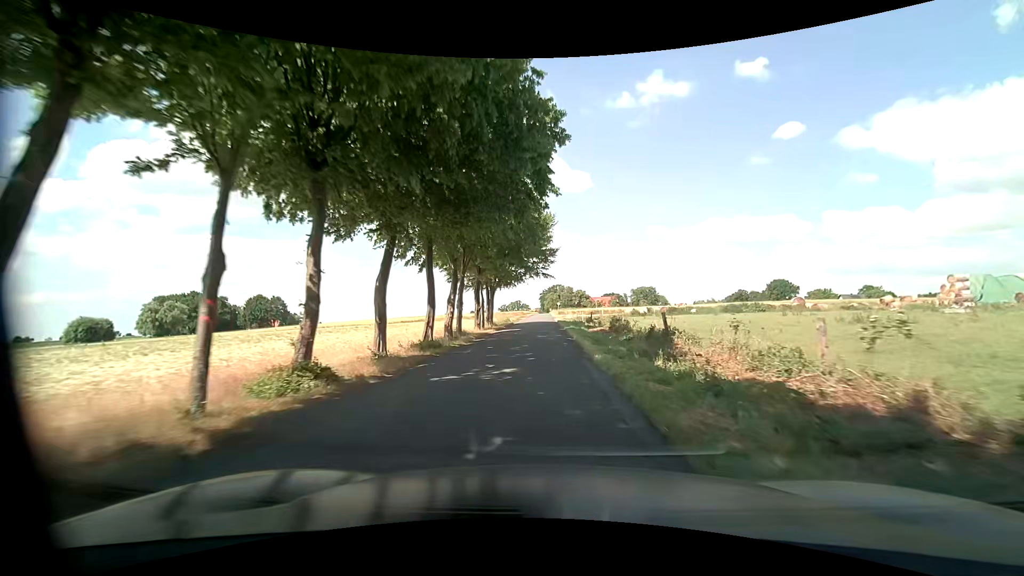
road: unclassified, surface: asphalt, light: Day
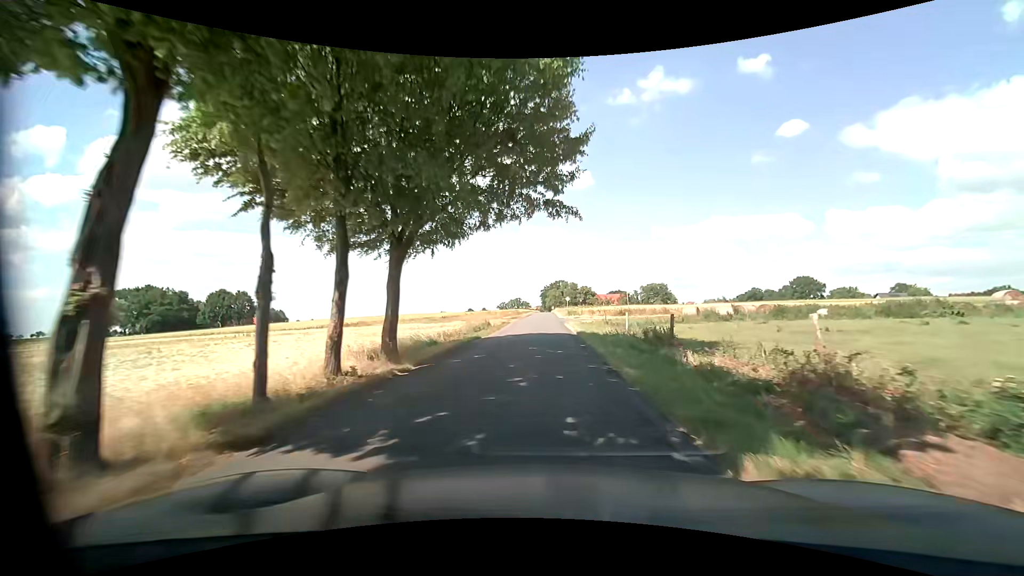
(0.0, +30.7) m; 0°
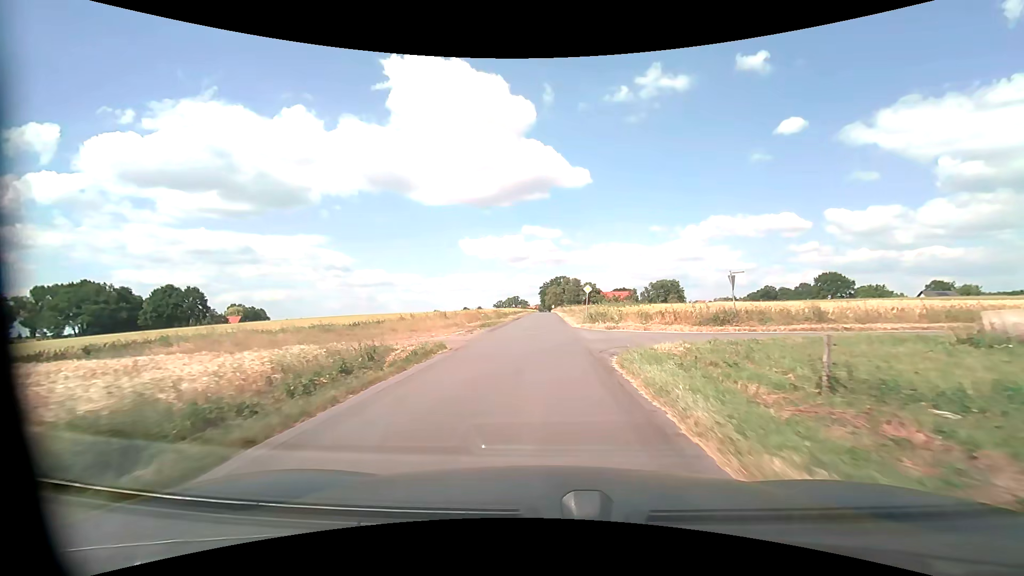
(-0.1, +31.4) m; 0°
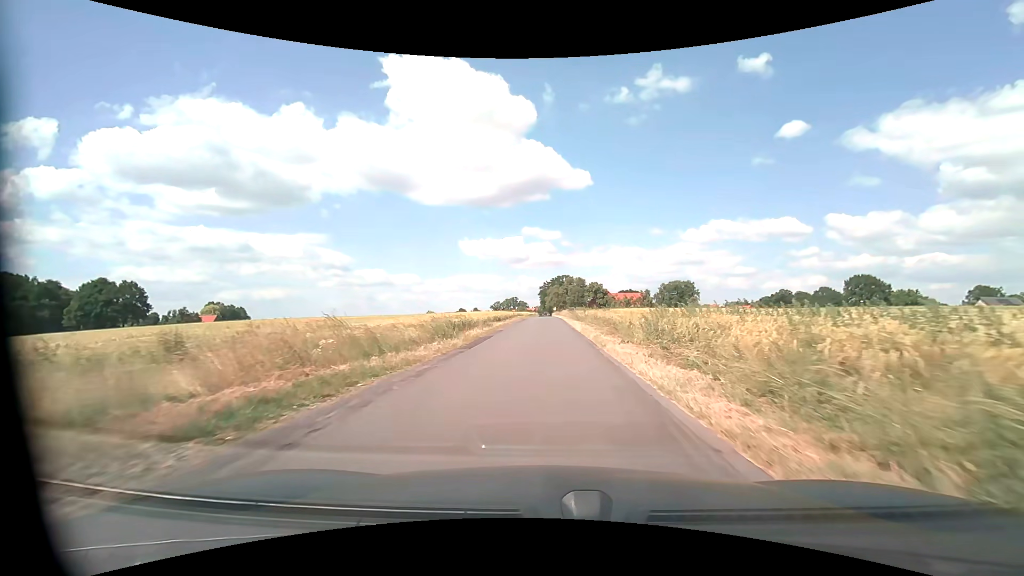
(-0.1, +29.8) m; 0°
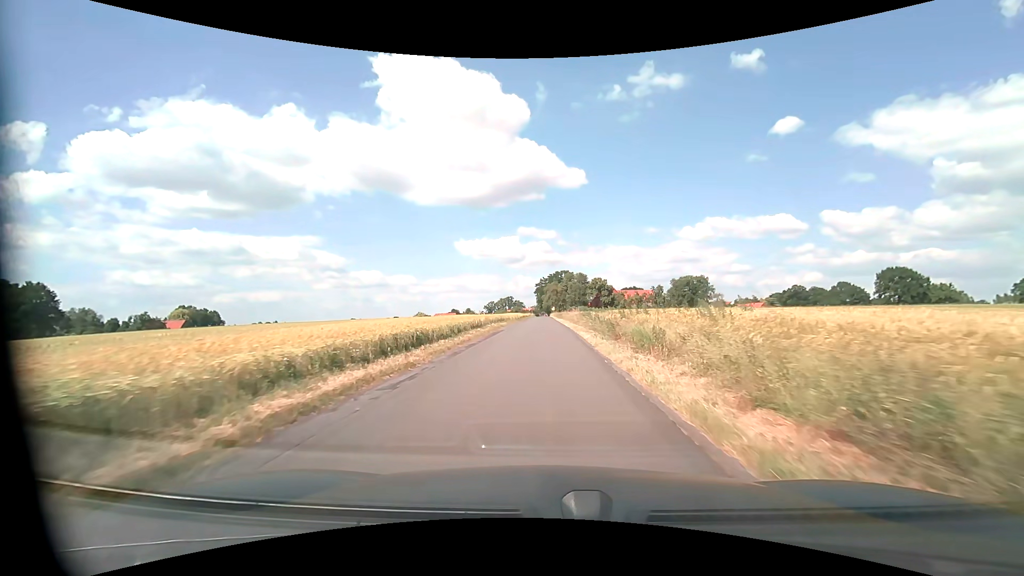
(+0.4, +29.5) m; +1°
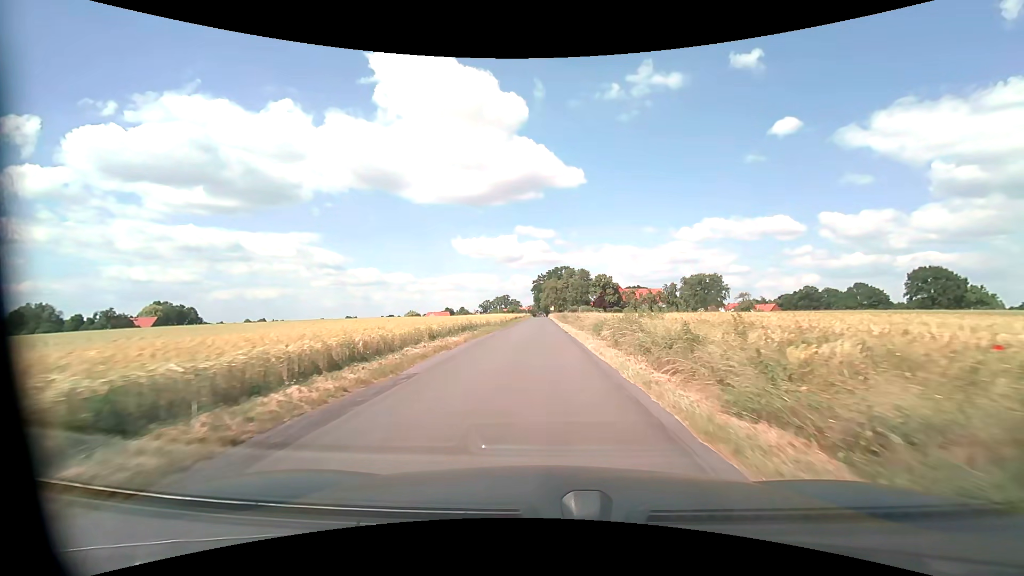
(0.0, +22.4) m; 0°
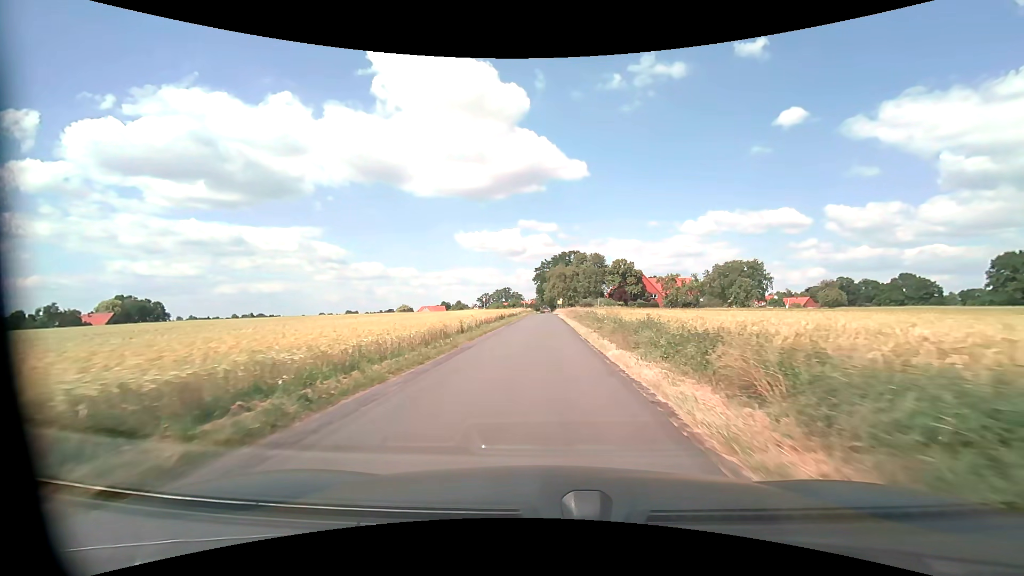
(-0.2, +37.4) m; 0°
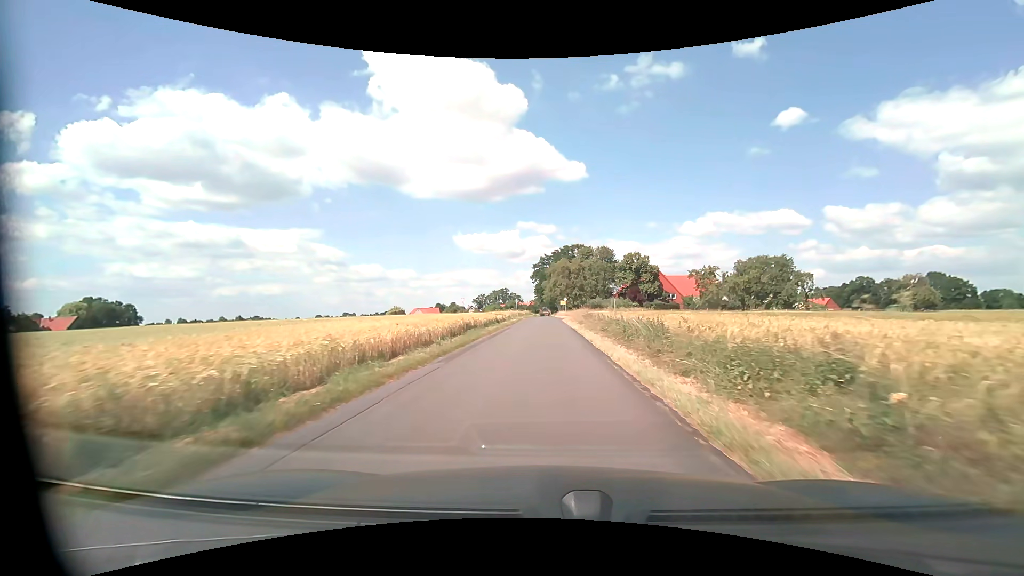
(+0.1, +22.4) m; 0°
(0, +10) (0, +20) (0, +30) (0, +40) (0, +50) (0, +60) (0, +70) (0, +80) (0, +90) (0, +100) m
